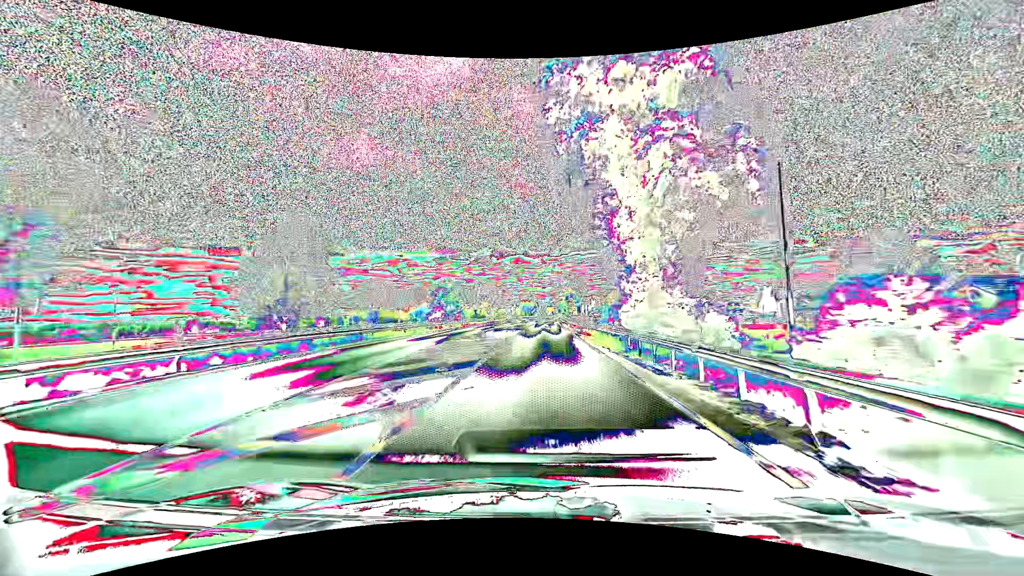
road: primary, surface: asphalt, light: Day
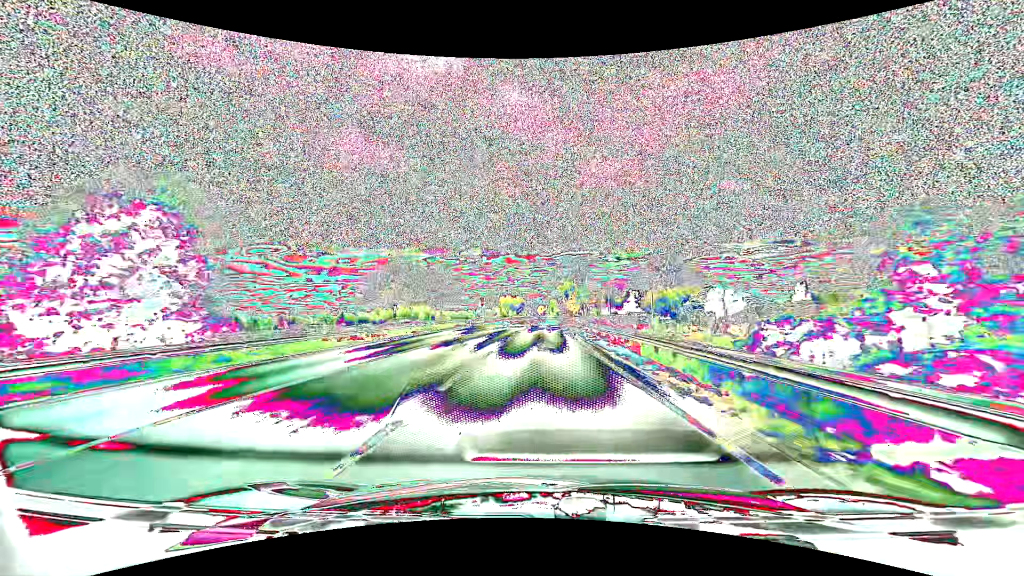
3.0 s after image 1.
(+0.7, +60.1) m; +1°
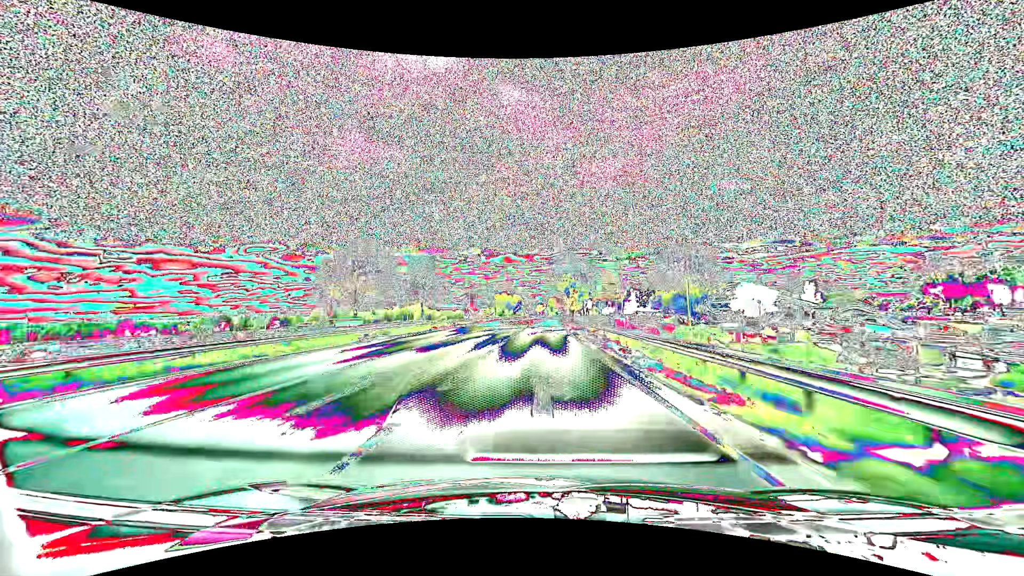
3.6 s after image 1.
(0.0, +12.1) m; 0°
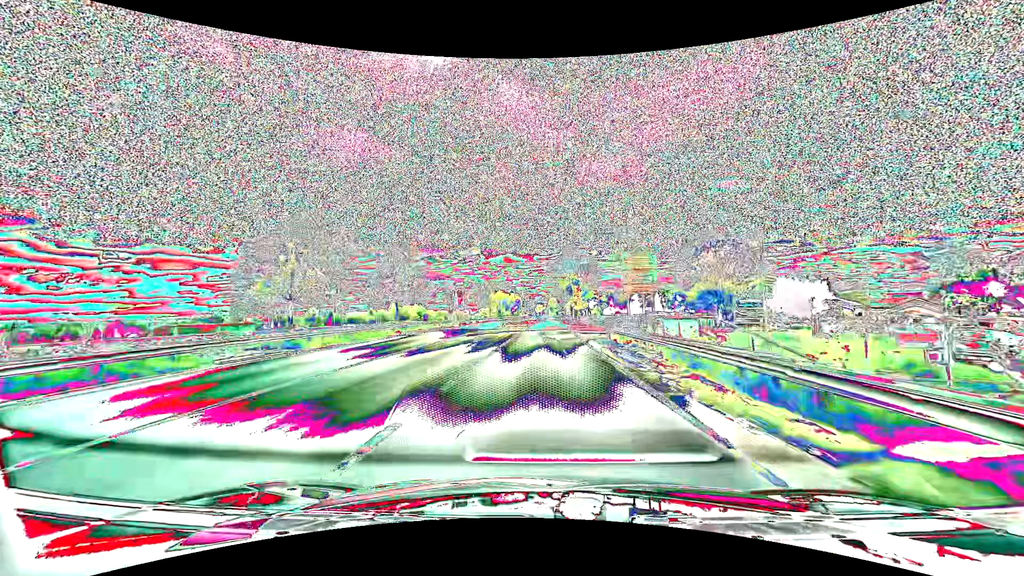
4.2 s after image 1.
(0.0, +12.1) m; 0°
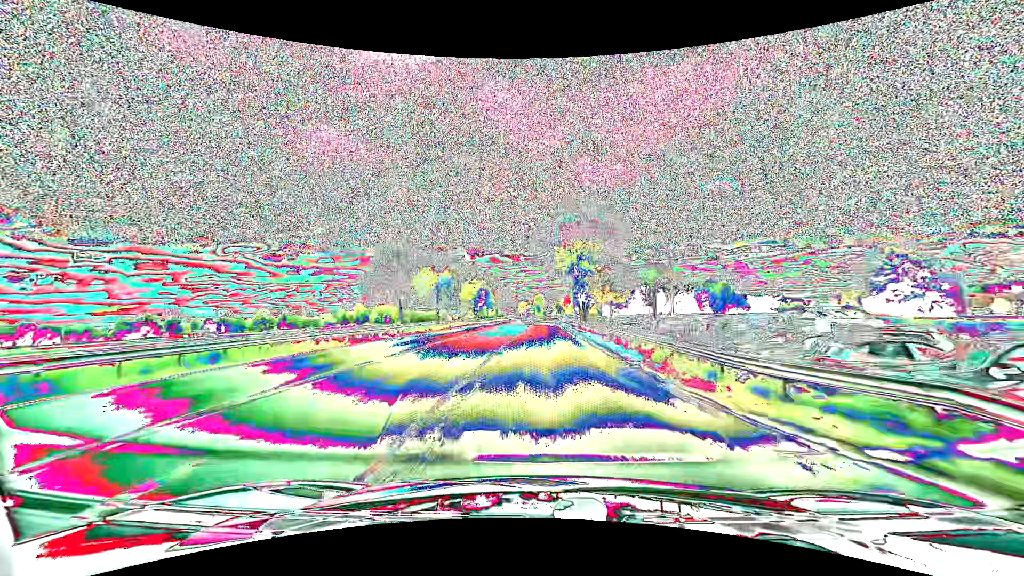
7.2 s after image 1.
(+0.6, +60.6) m; +2°
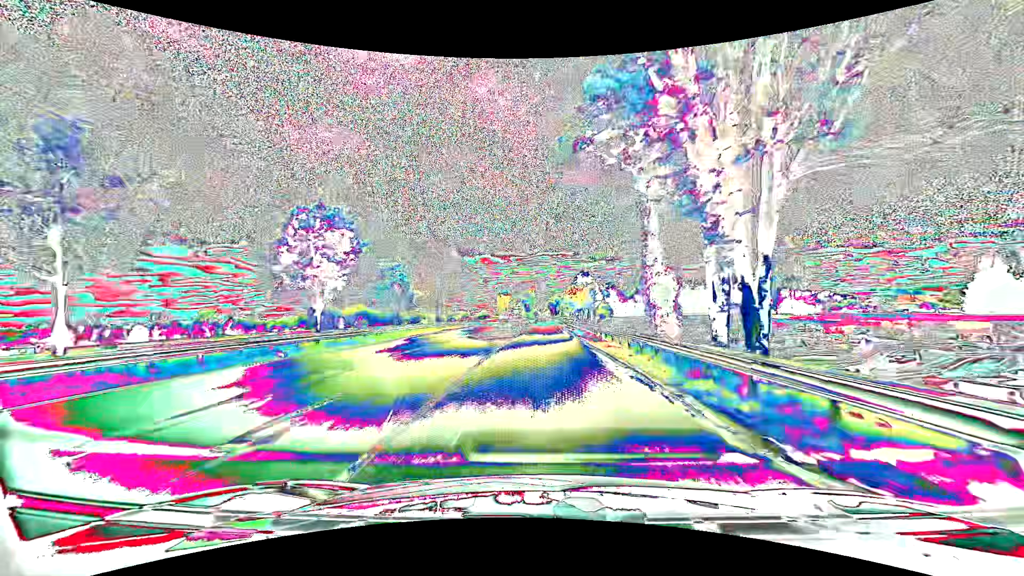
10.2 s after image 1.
(+0.4, +61.1) m; +1°
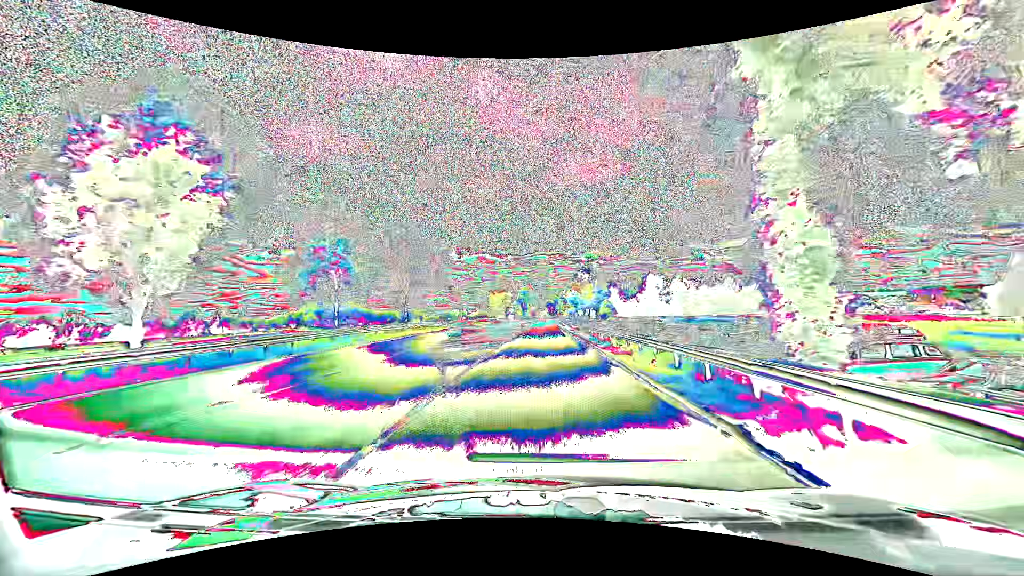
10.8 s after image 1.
(0.0, +12.4) m; 0°
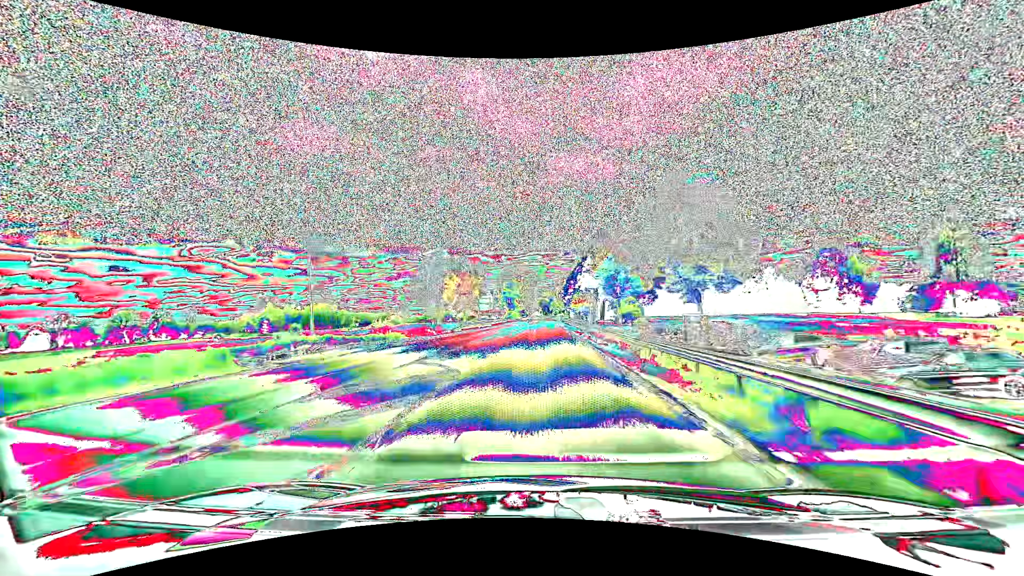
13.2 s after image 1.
(+0.3, +50.1) m; +1°
(0, +10) (0, +20) (0, +30) (0, +40) (+1, +50) (+1, +60) (+1, +70) (+1, +80) (+1, +90) (+2, +100) m
